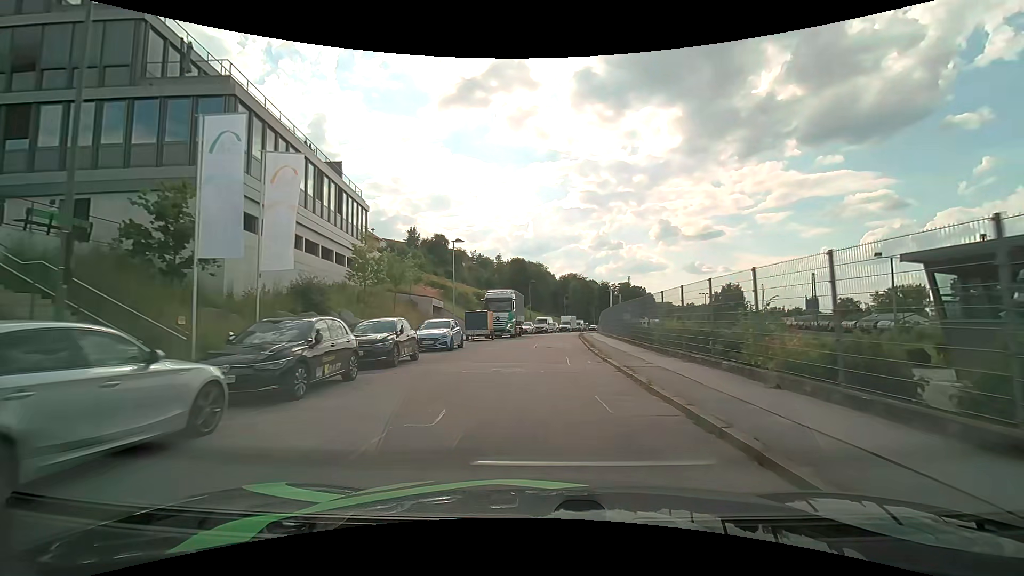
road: residential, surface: asphalt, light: Day
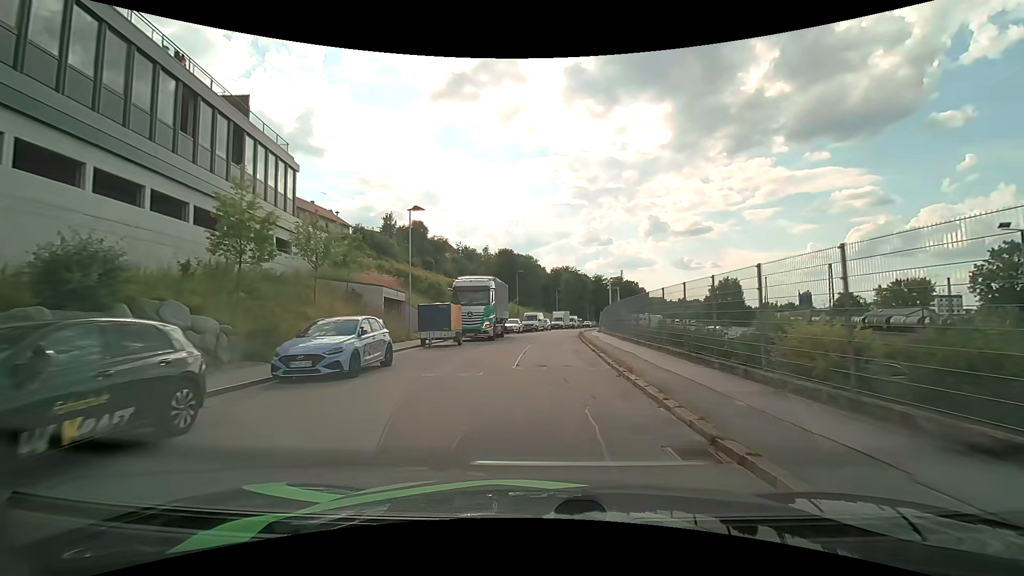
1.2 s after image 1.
(+0.1, +10.7) m; +1°
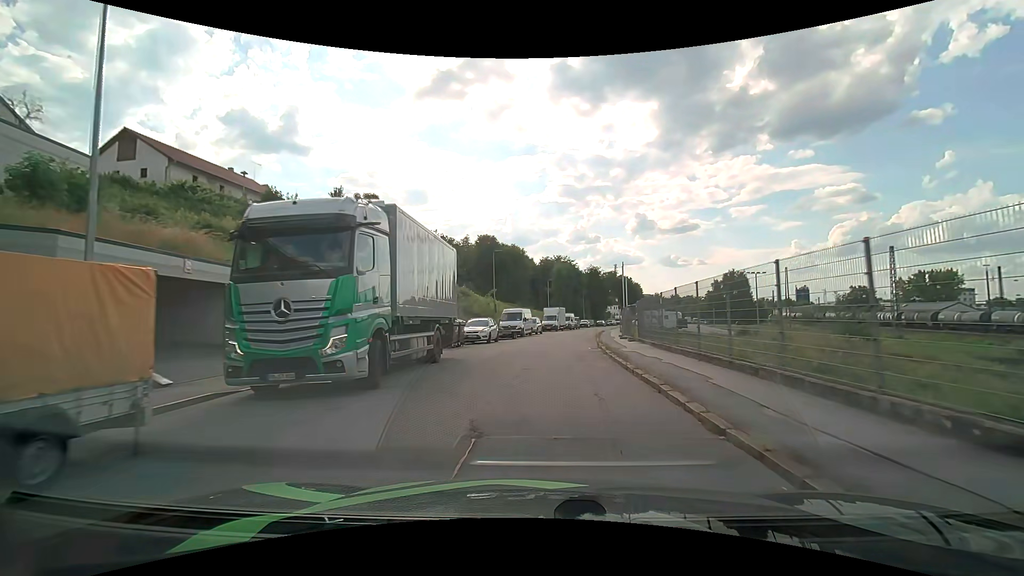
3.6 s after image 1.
(+0.3, +20.6) m; +1°
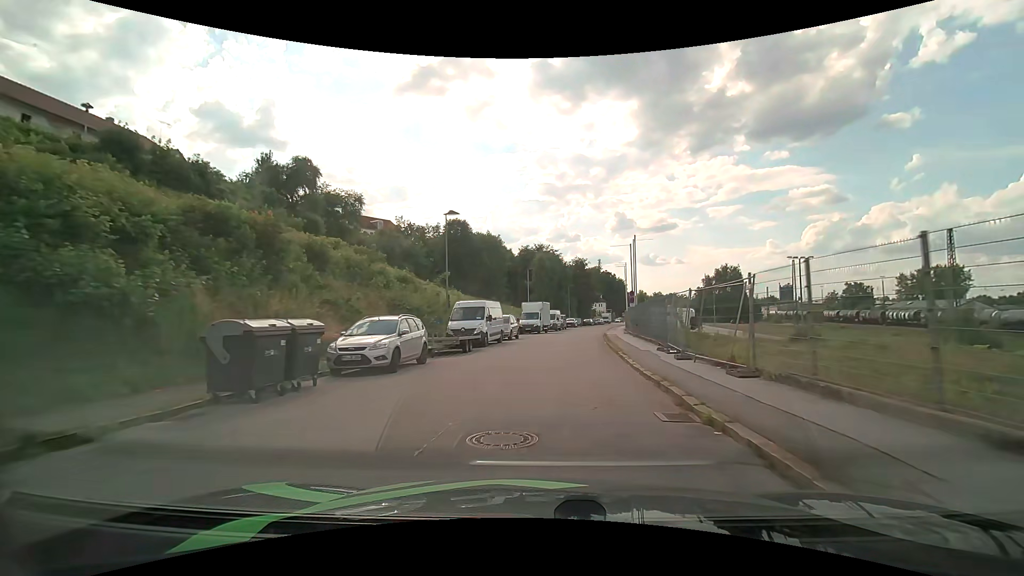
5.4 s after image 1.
(+0.3, +16.2) m; +2°
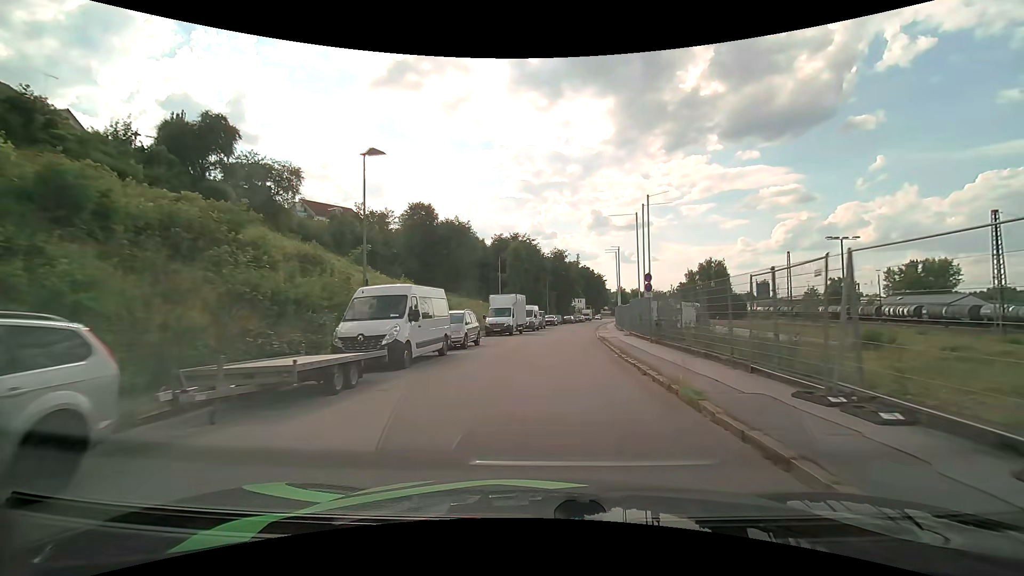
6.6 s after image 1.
(+0.2, +11.5) m; +3°
(0, +10) (+1, +20) (+1, +30) (+2, +40) (+3, +50) (+5, +60) (+6, +70) (+8, +80) (+10, +89) (+11, +99) m
